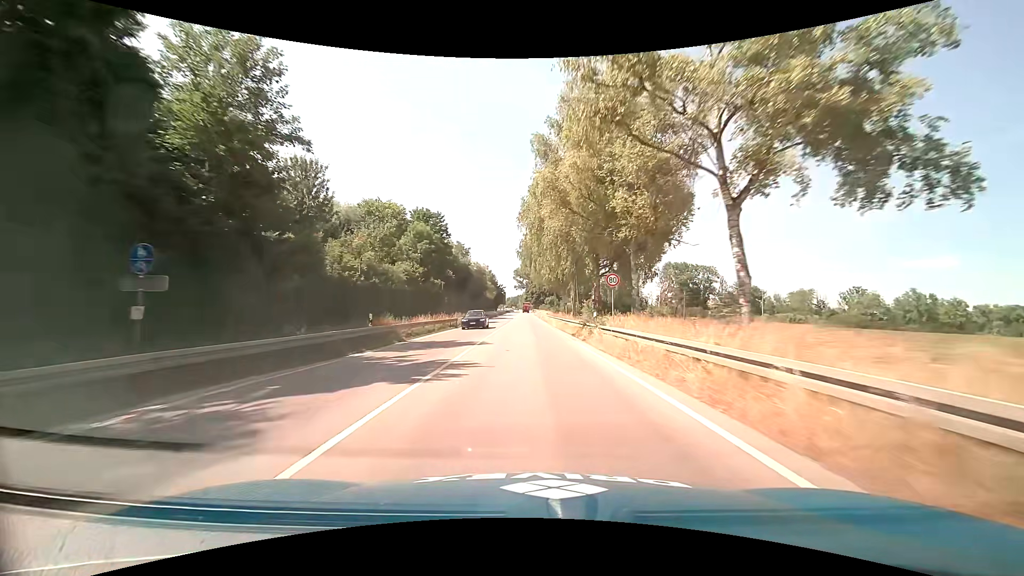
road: trunk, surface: asphalt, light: Day
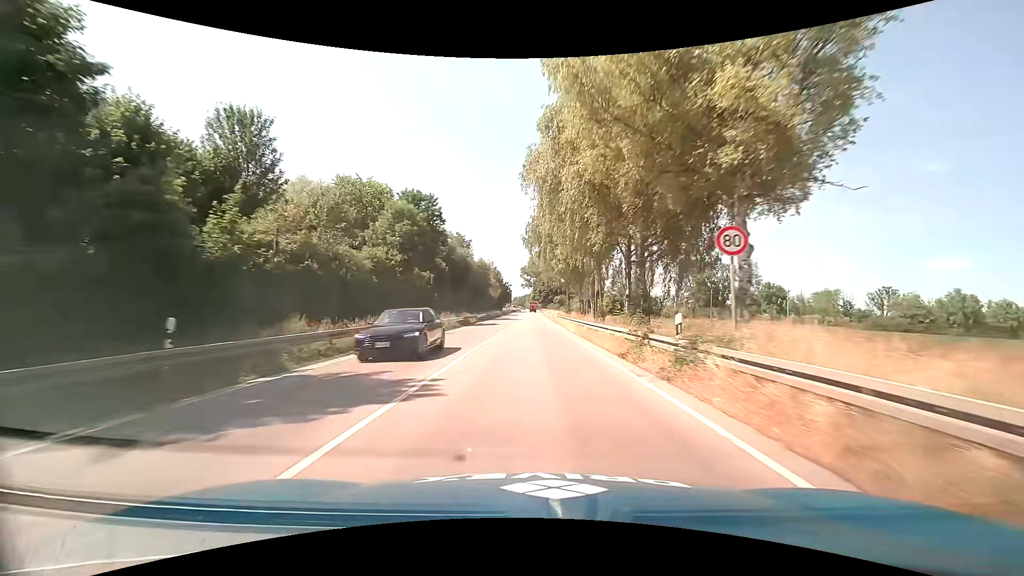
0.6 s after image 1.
(-0.1, +12.5) m; -1°
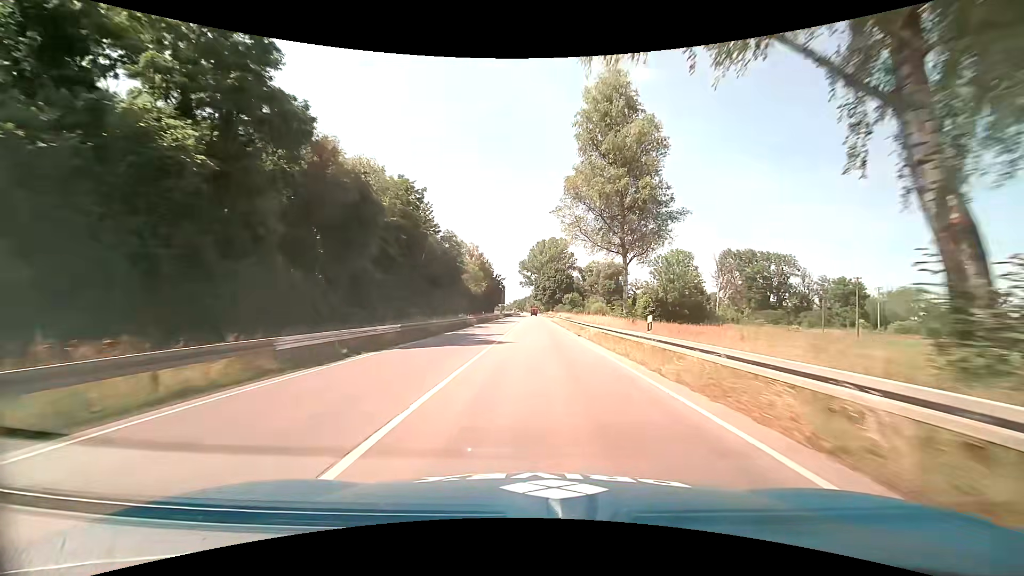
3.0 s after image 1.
(-0.2, +48.2) m; 0°
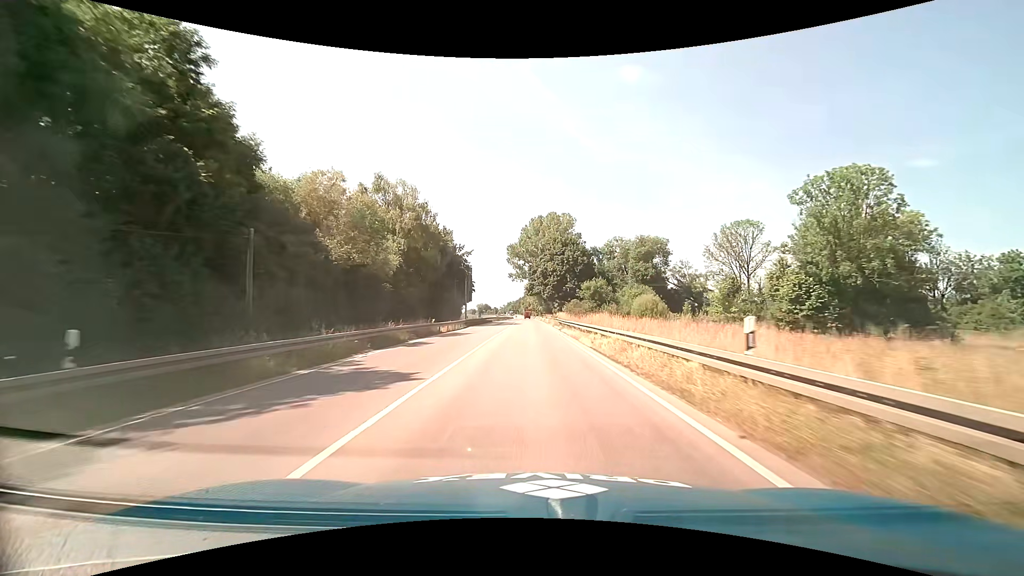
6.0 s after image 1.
(+0.5, +58.2) m; +1°
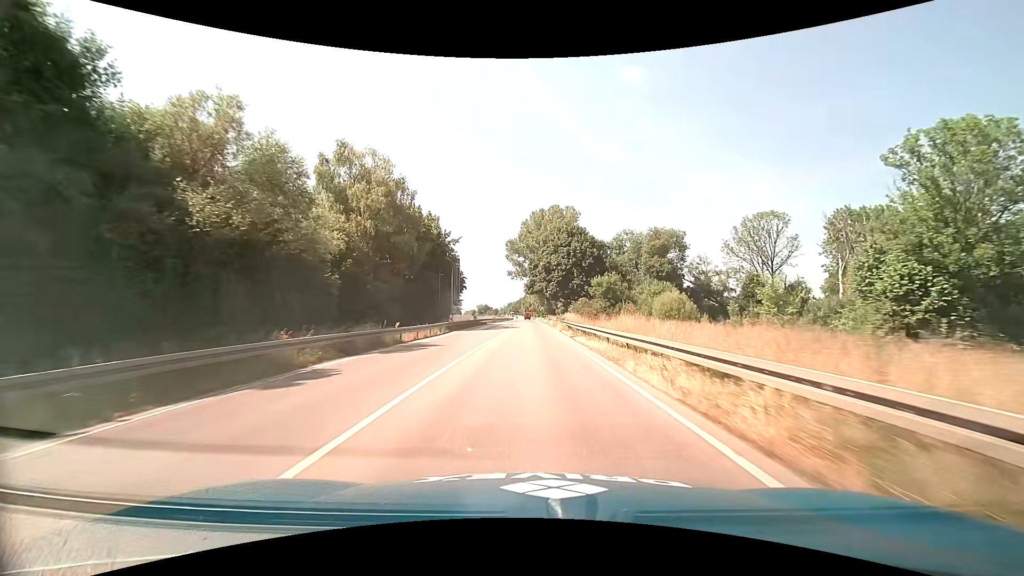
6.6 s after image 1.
(0.0, +11.6) m; 0°
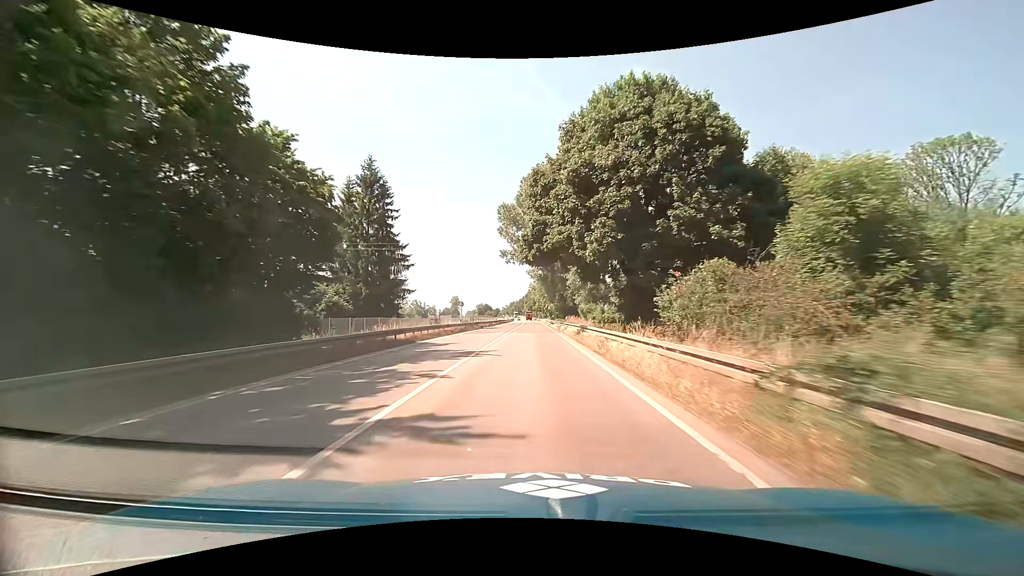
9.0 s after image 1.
(-0.1, +46.9) m; 0°
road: primary
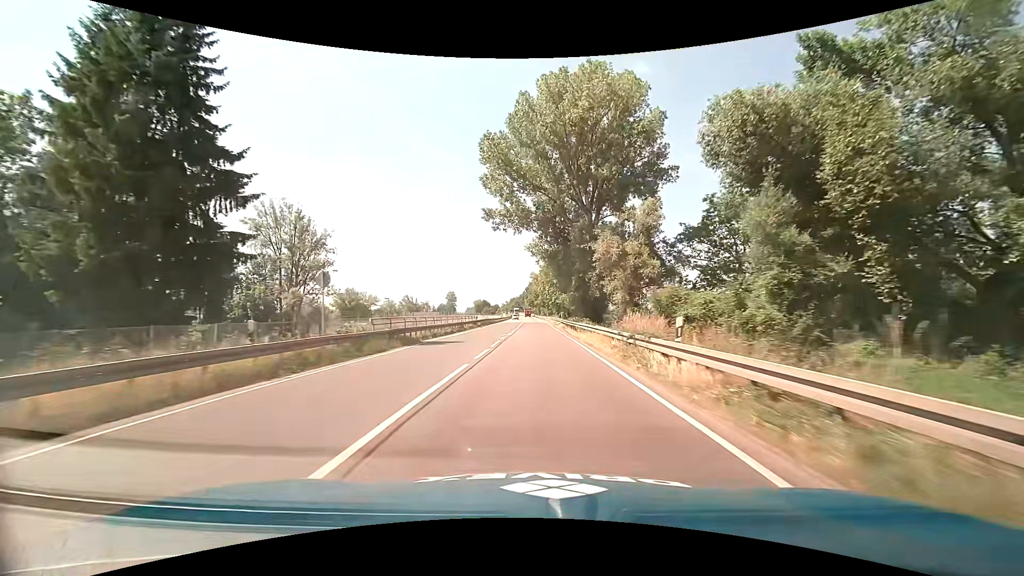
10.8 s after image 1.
(-0.1, +36.1) m; +1°
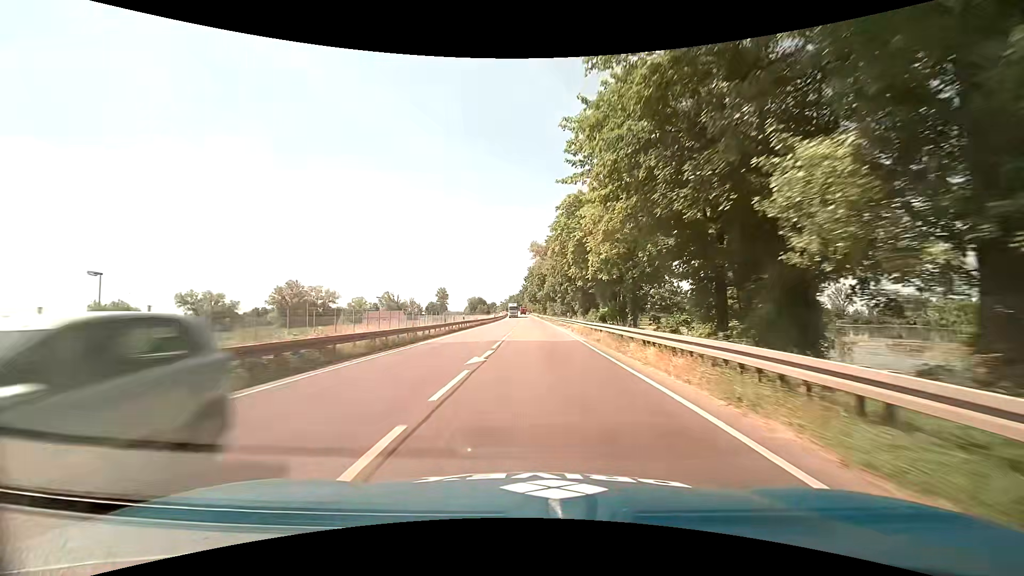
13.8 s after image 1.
(-1.2, +59.8) m; -2°
(0, +10) (0, +20) (0, +30) (+1, +40) (+1, +50) (+1, +60) (+1, +70) (+1, +80) (+1, +90) (+1, +100) m
